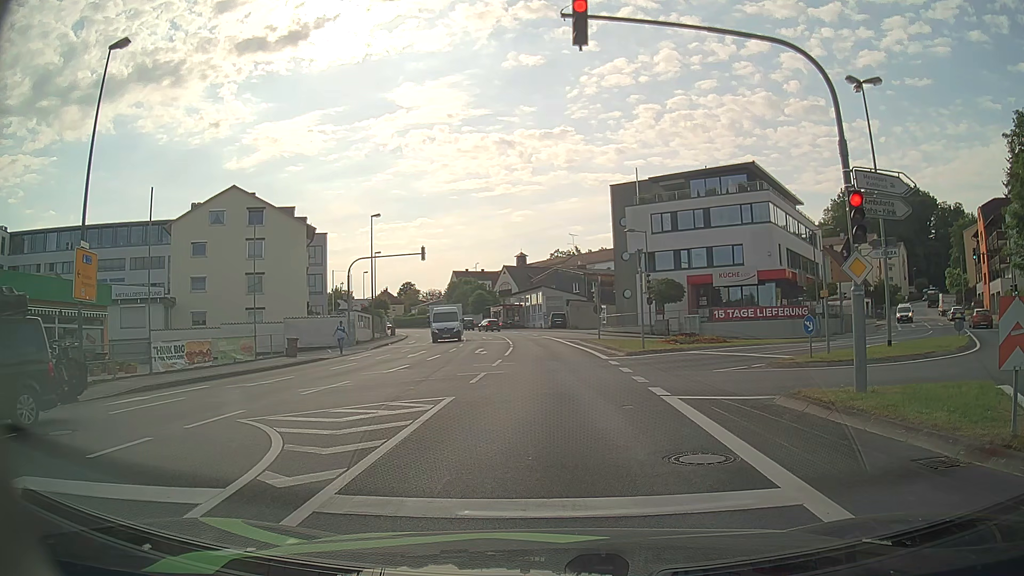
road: tertiary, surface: asphalt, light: Day
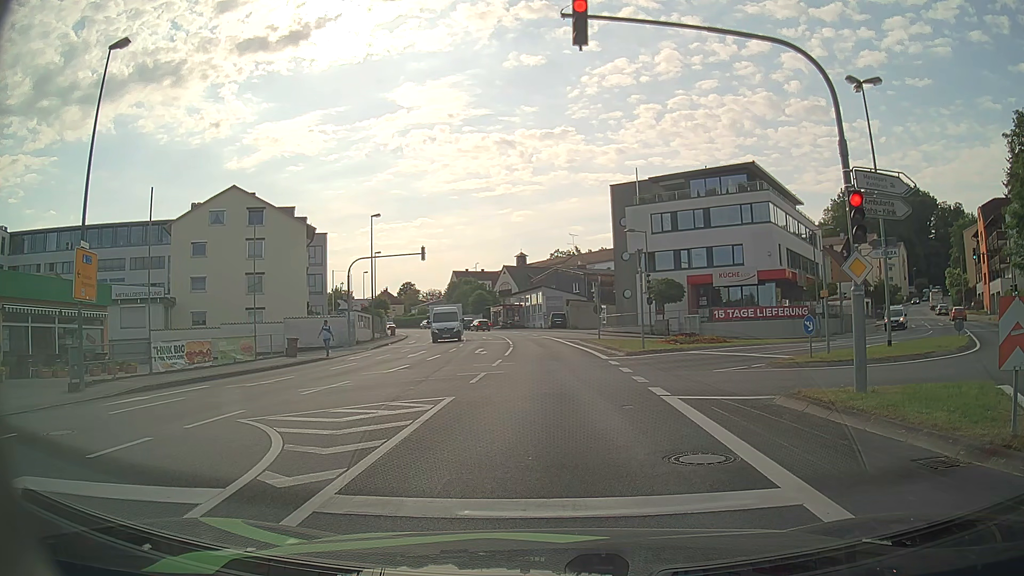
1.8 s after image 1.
(0.0, 0.0) m; 0°
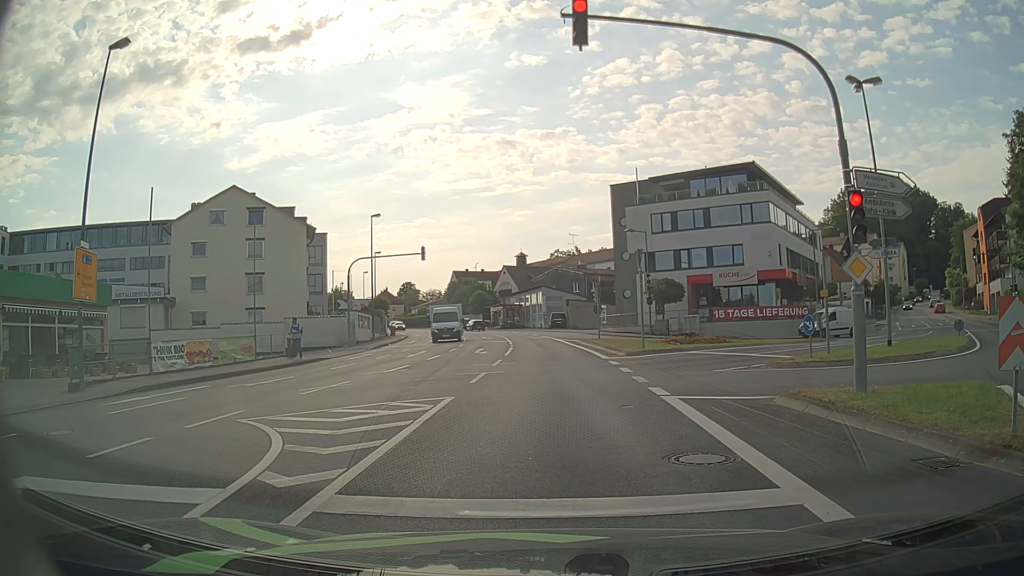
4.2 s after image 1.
(0.0, 0.0) m; 0°
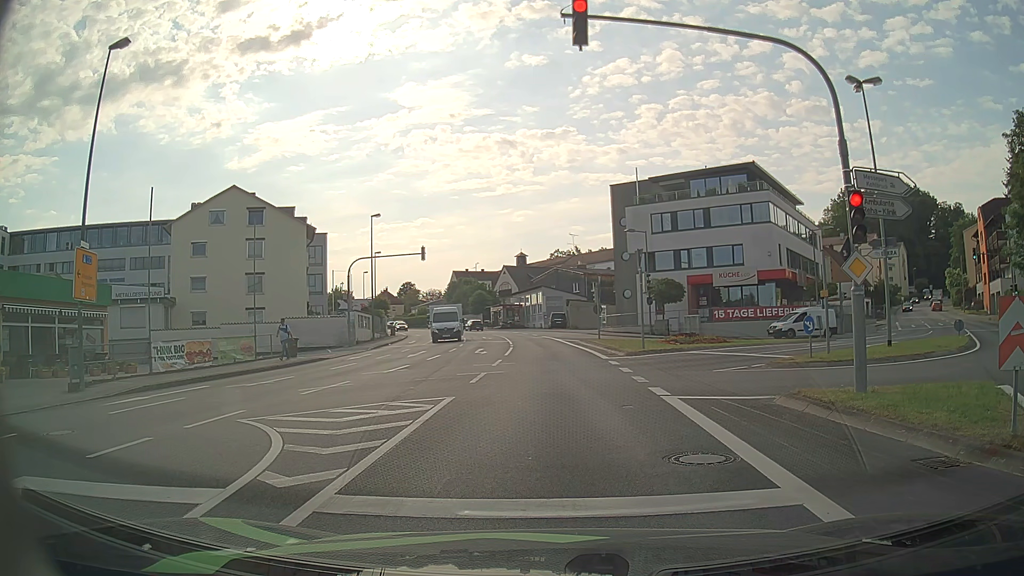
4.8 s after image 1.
(0.0, 0.0) m; 0°
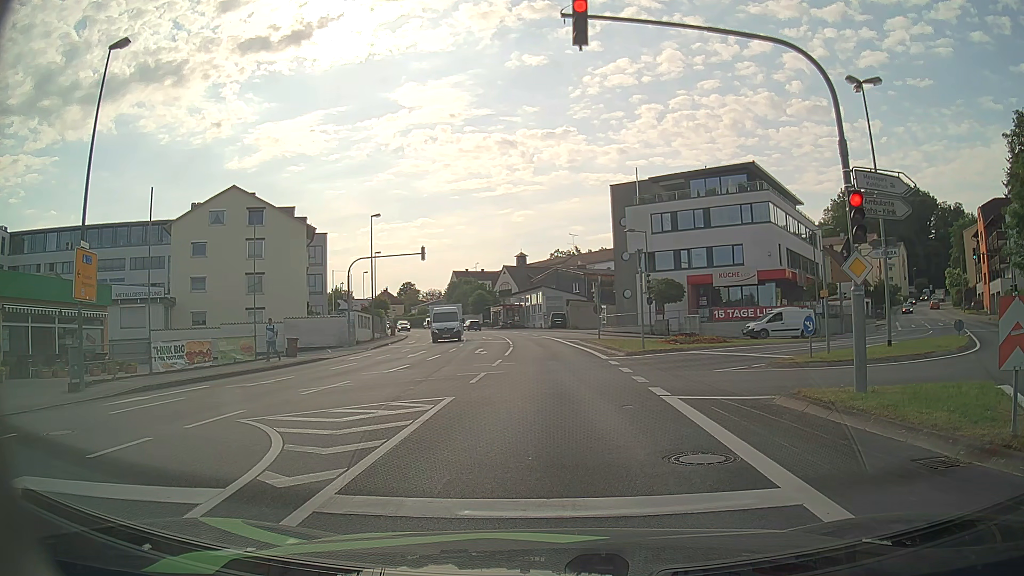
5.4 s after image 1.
(0.0, 0.0) m; 0°
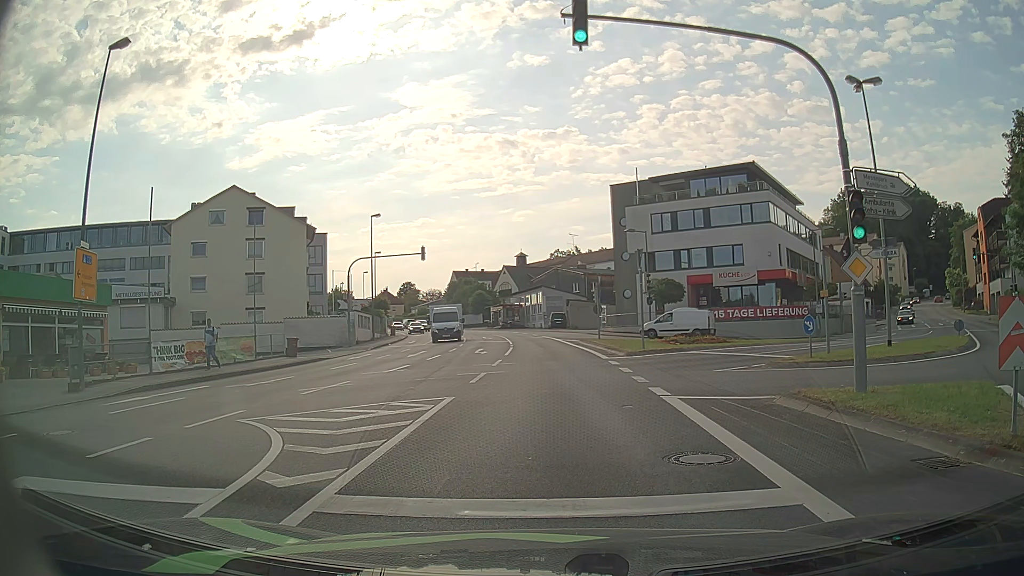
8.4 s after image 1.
(0.0, 0.0) m; 0°
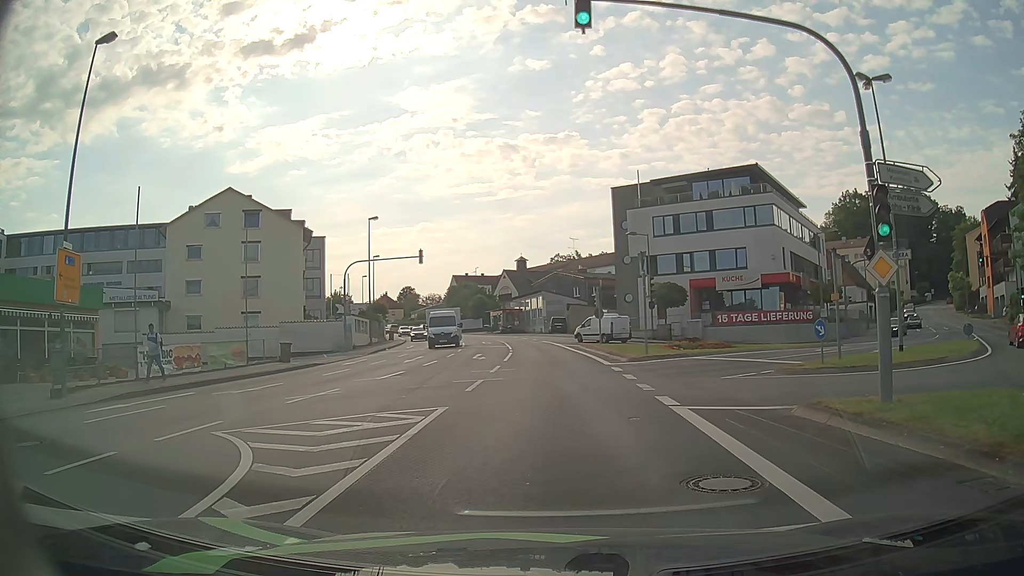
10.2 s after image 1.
(0.0, +0.9) m; +2°
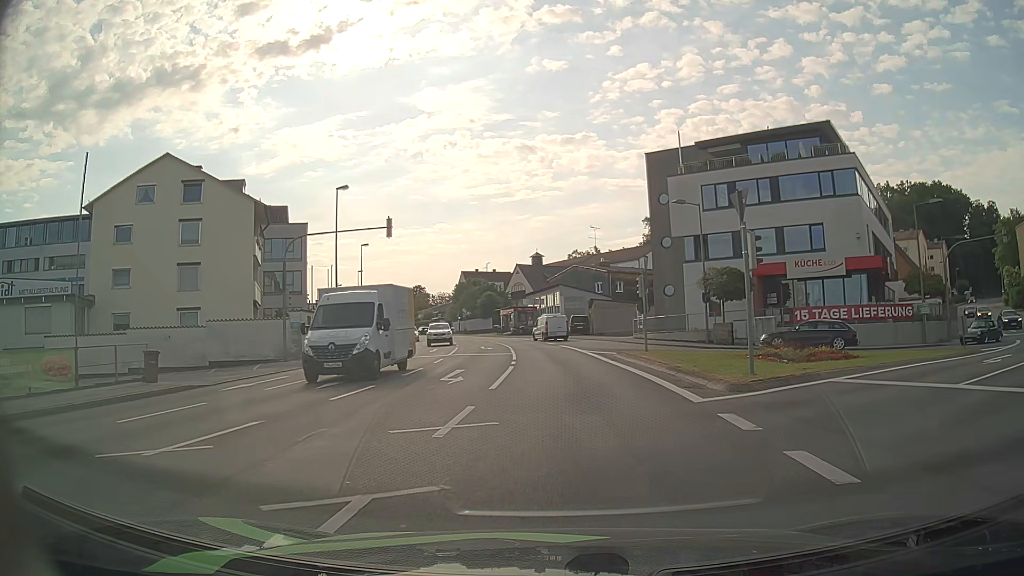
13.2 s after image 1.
(-0.1, +13.2) m; -1°
(0, +10) (0, +20) (0, +30) (-1, +40) (-2, +50) (-4, +60) (-6, +70) (-8, +79) (-11, +89) (-14, +98) m
